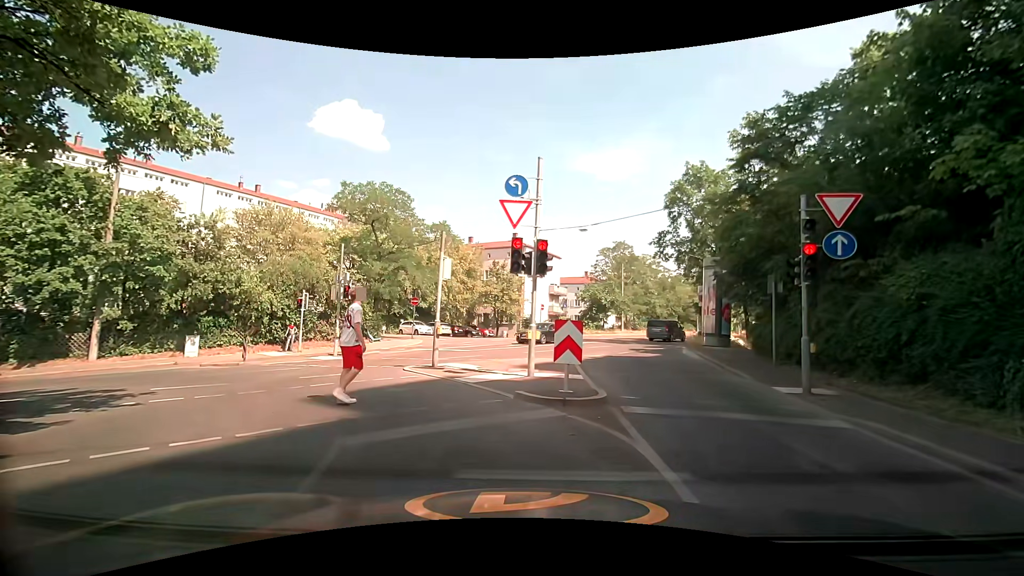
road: secondary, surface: asphalt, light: Day
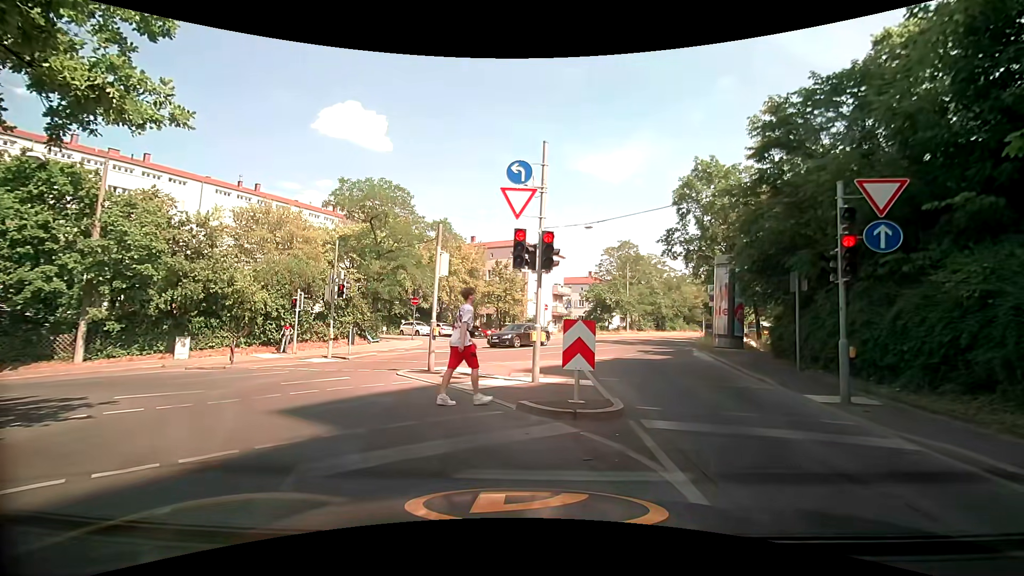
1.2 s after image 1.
(0.0, +1.1) m; 0°
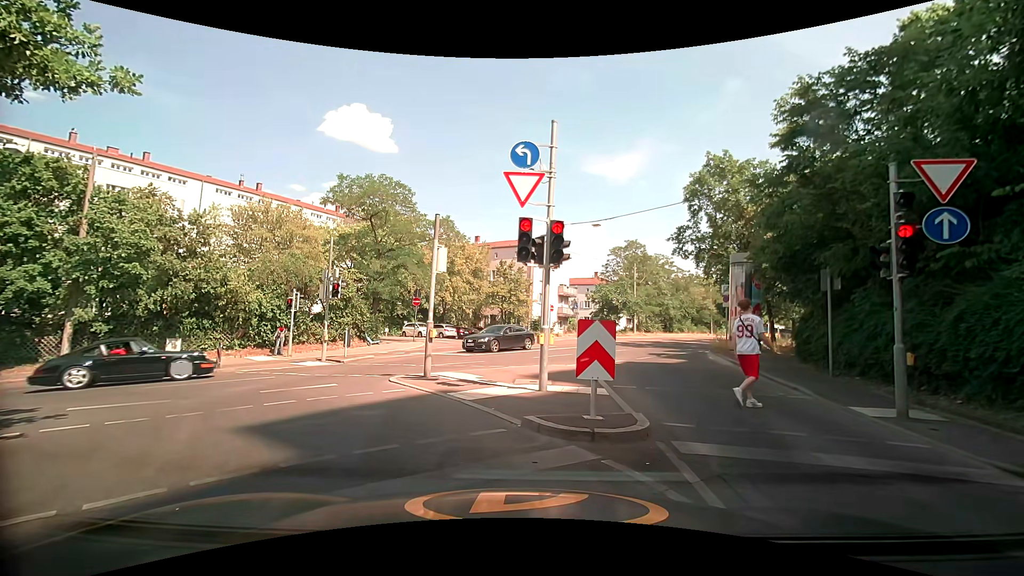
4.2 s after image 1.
(0.0, +1.2) m; 0°
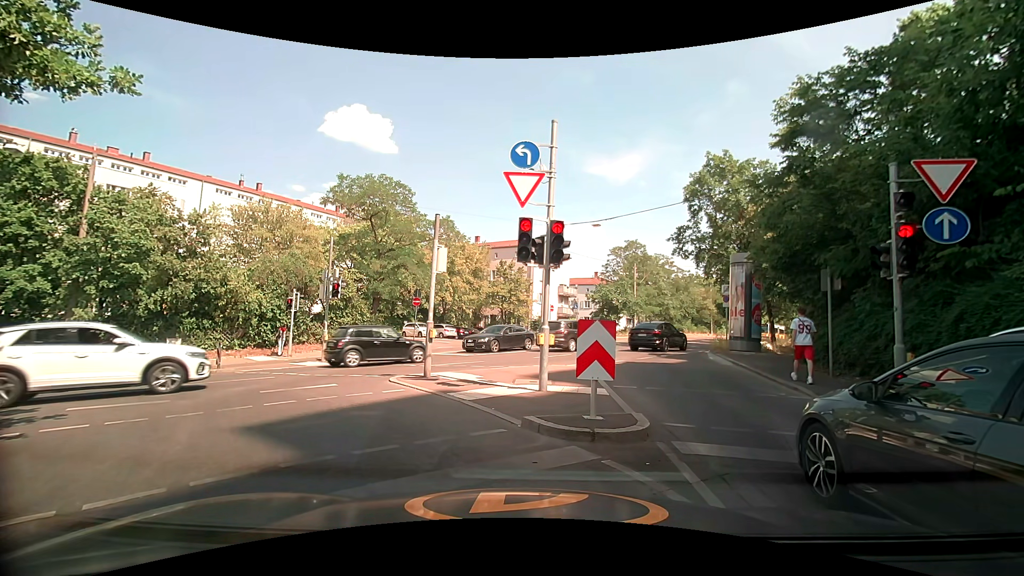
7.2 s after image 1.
(0.0, +0.1) m; 0°
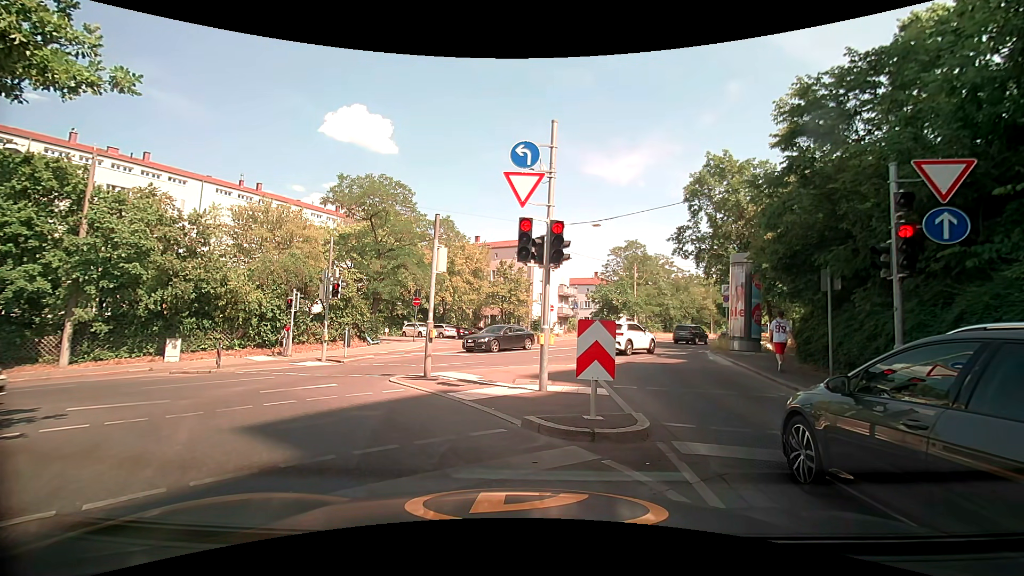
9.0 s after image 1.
(0.0, 0.0) m; 0°
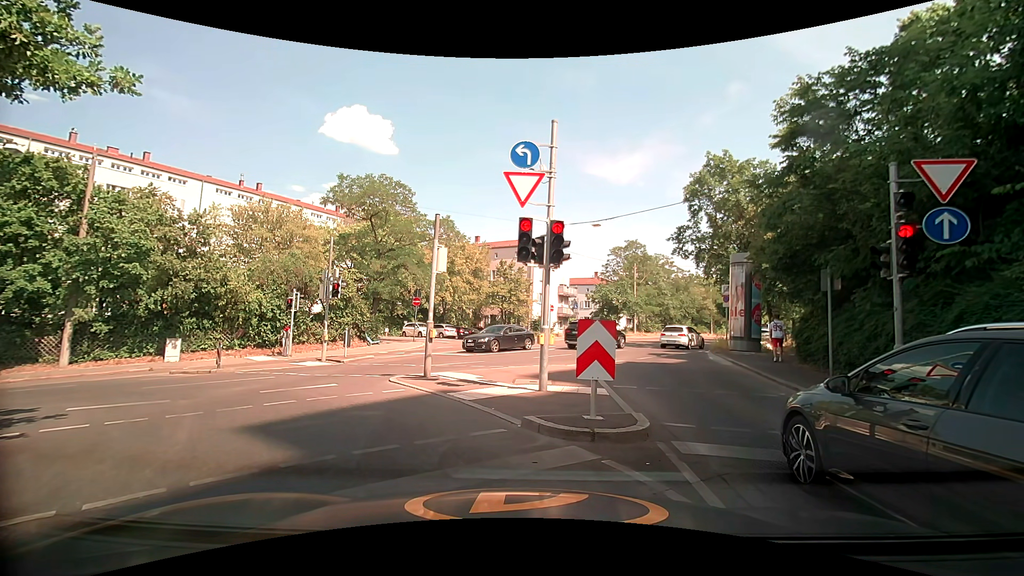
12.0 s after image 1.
(0.0, 0.0) m; 0°
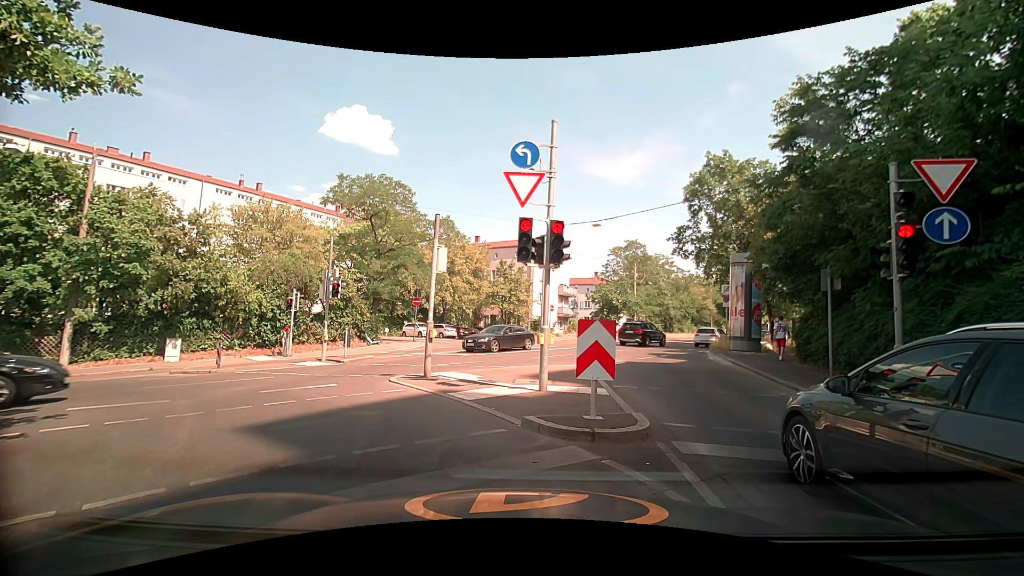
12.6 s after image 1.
(0.0, 0.0) m; 0°
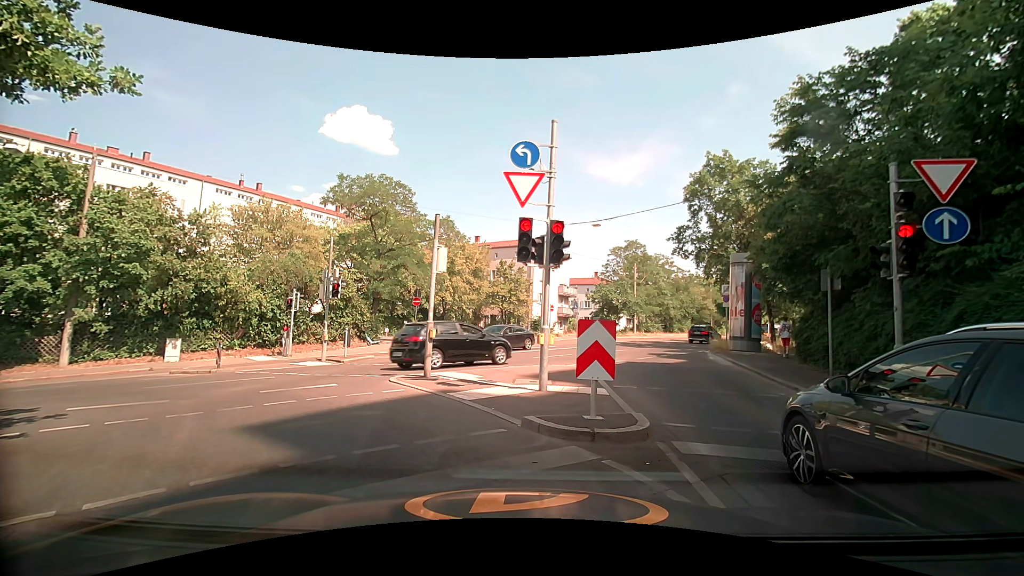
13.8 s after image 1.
(0.0, 0.0) m; 0°
